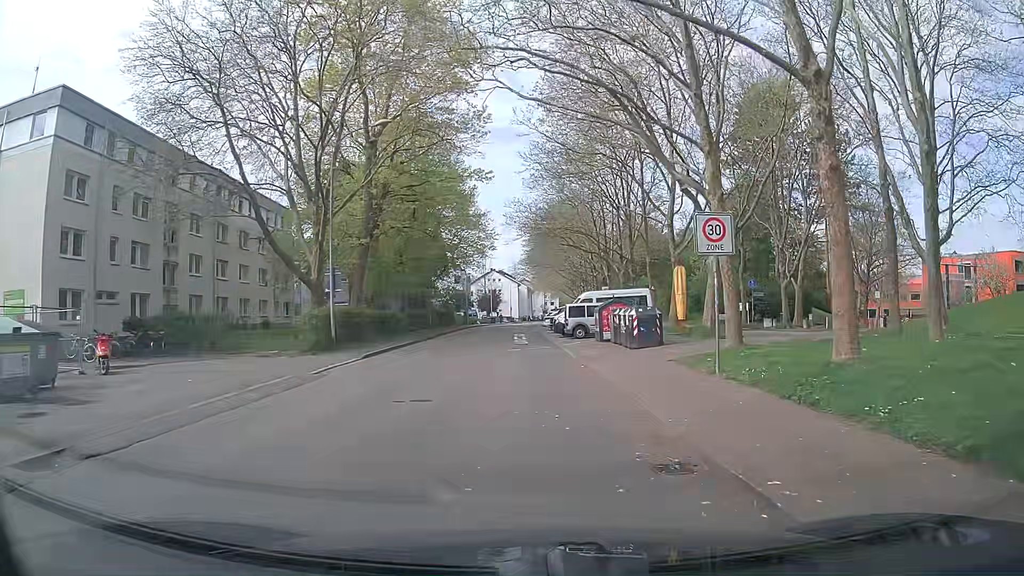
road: residential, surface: asphalt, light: Day
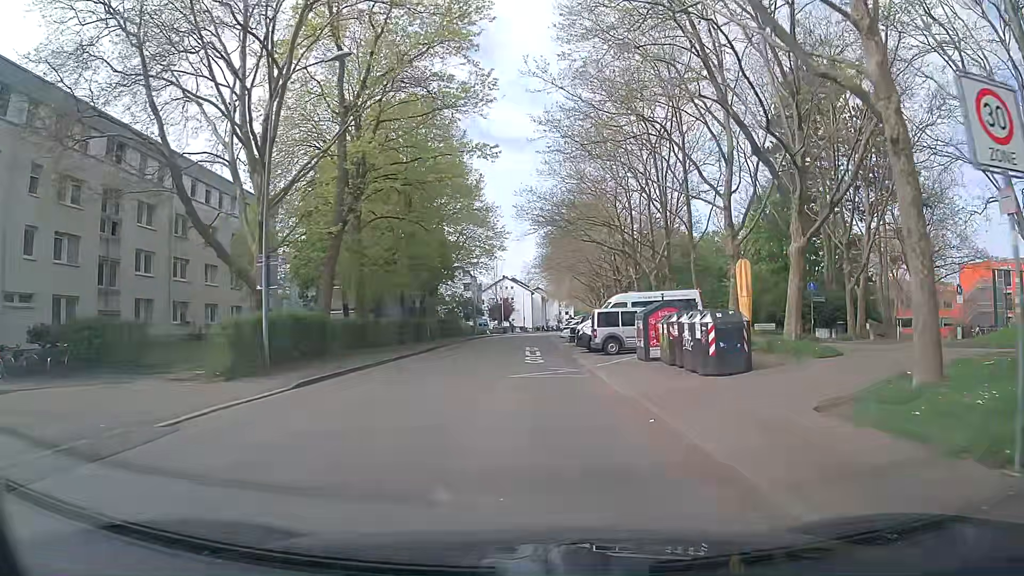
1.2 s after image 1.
(-0.3, +8.4) m; -2°
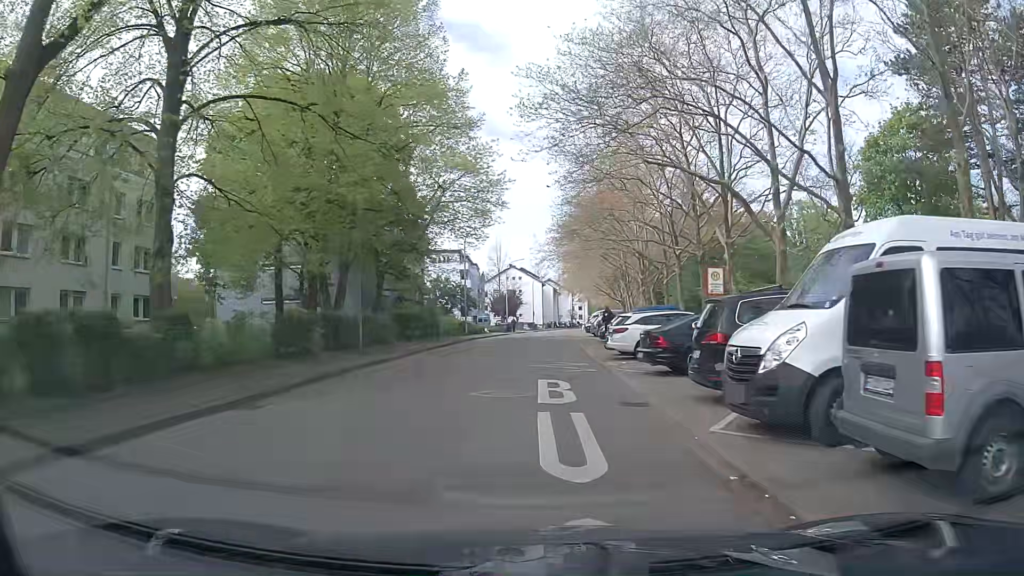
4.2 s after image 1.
(-0.3, +21.7) m; 0°
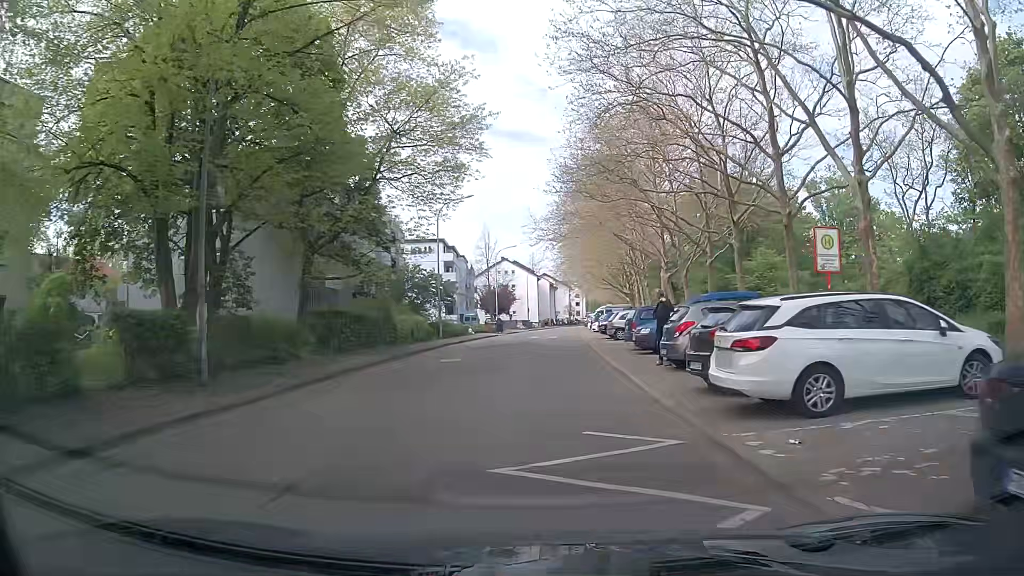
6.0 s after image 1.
(-0.1, +13.1) m; -1°
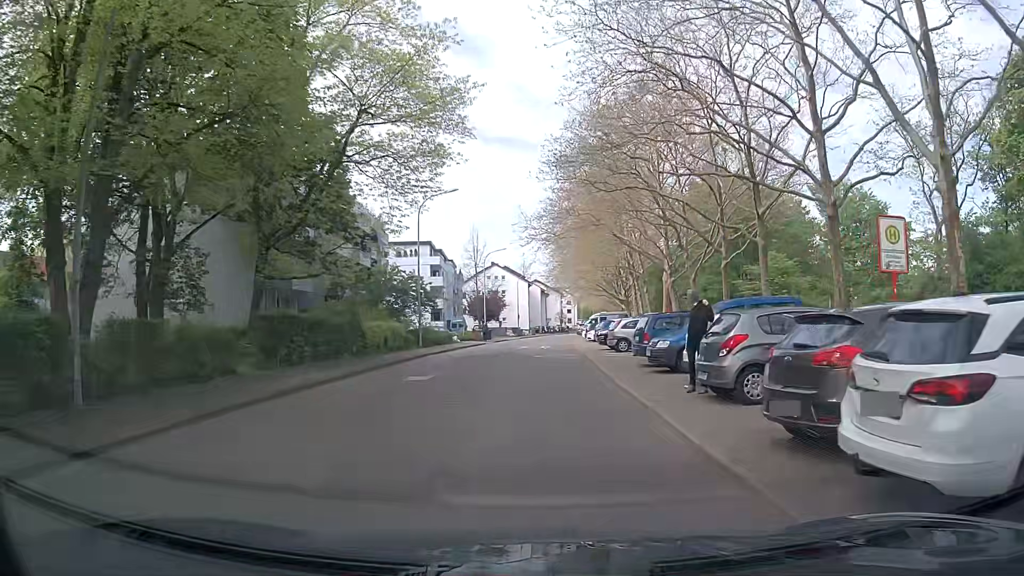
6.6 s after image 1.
(0.0, +4.3) m; +2°
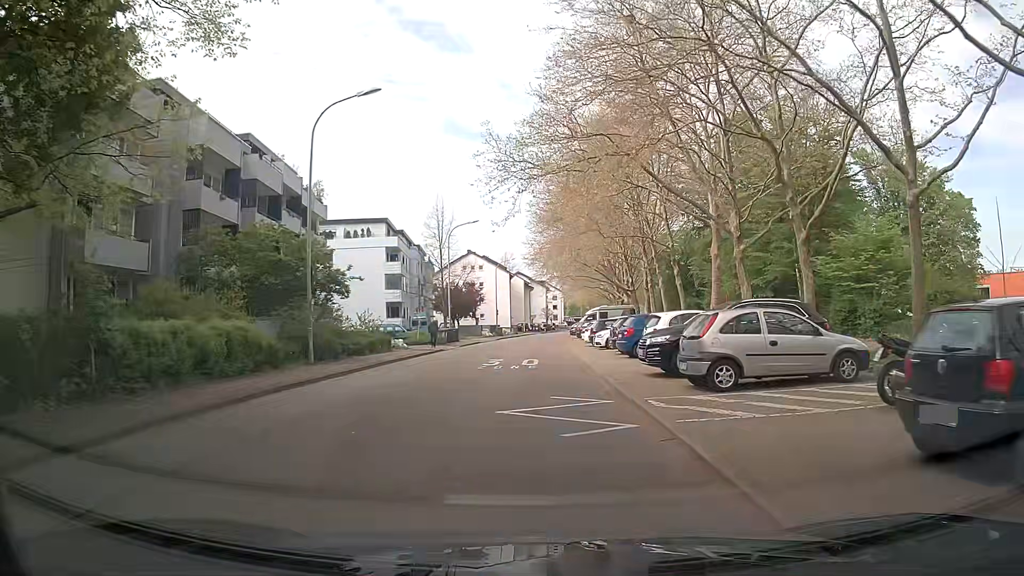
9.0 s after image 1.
(-0.1, +17.3) m; 0°
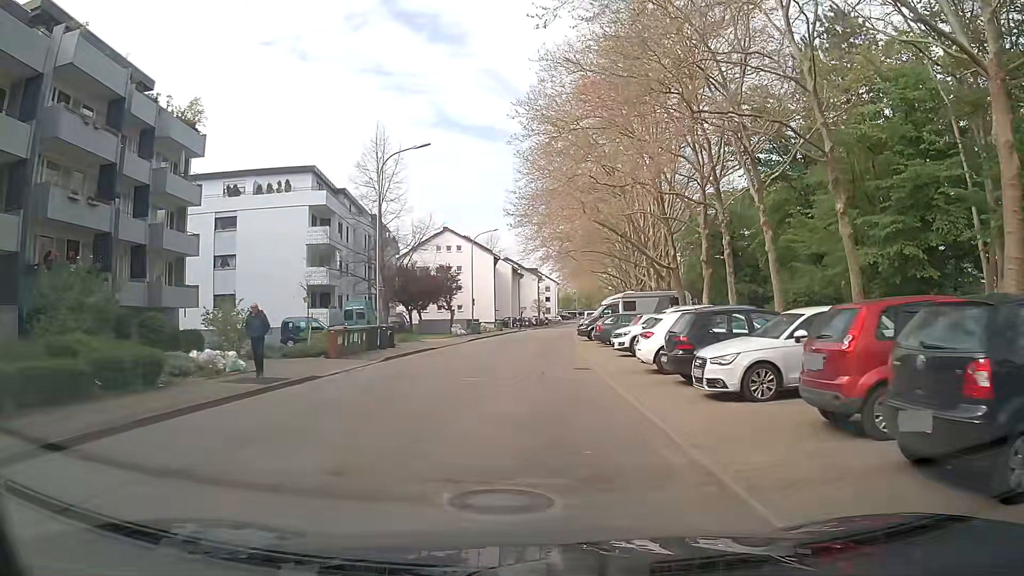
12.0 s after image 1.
(+0.4, +21.7) m; +1°
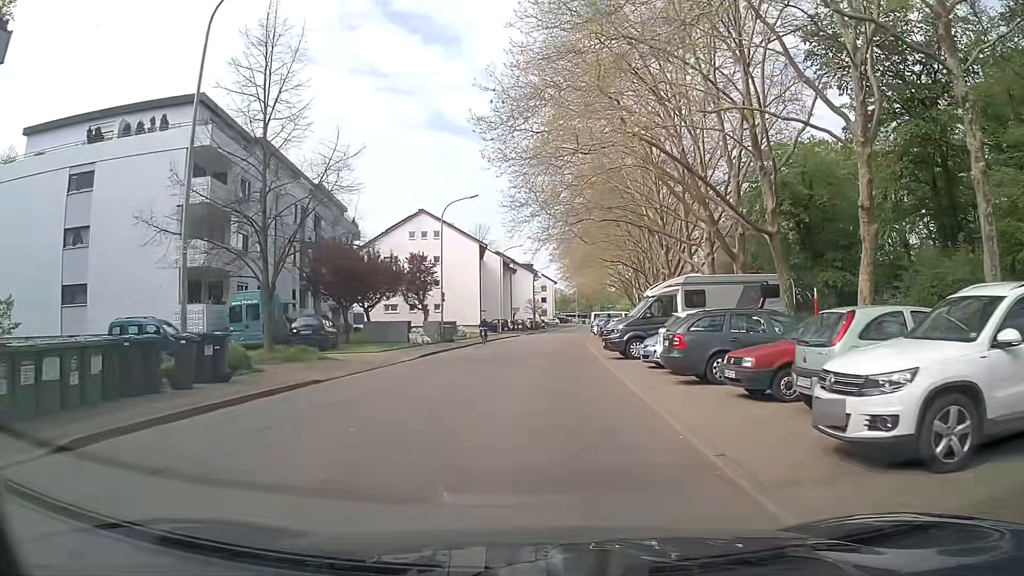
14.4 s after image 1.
(+0.1, +17.6) m; 0°
(0, +10) (0, +20) (+1, +30) (+2, +40) (+2, +50) (+3, +60) (+4, +70) (+5, +80) (+7, +90) (+8, +100) m
